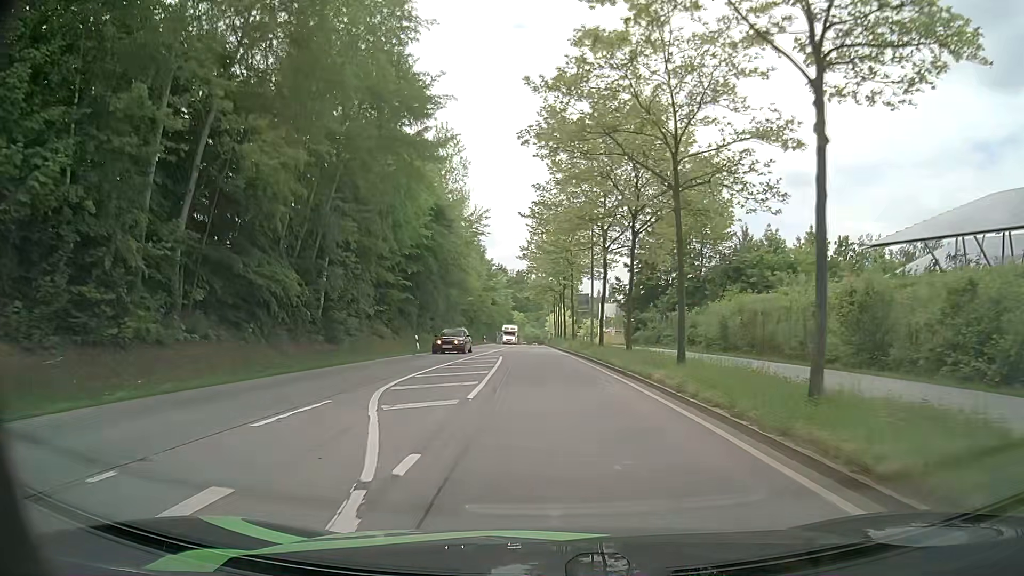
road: secondary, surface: asphalt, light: Day
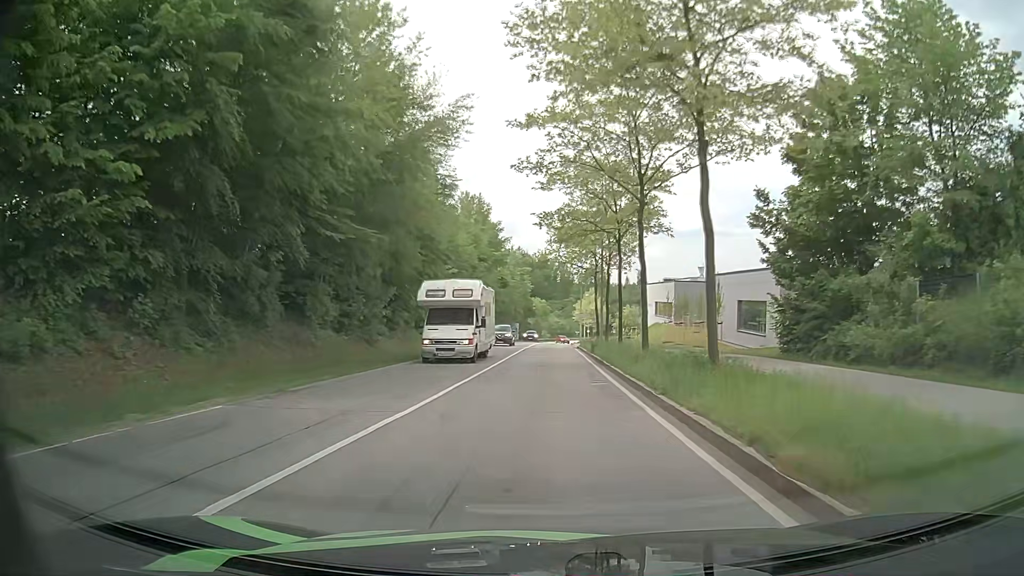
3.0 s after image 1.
(-0.5, +36.2) m; -2°
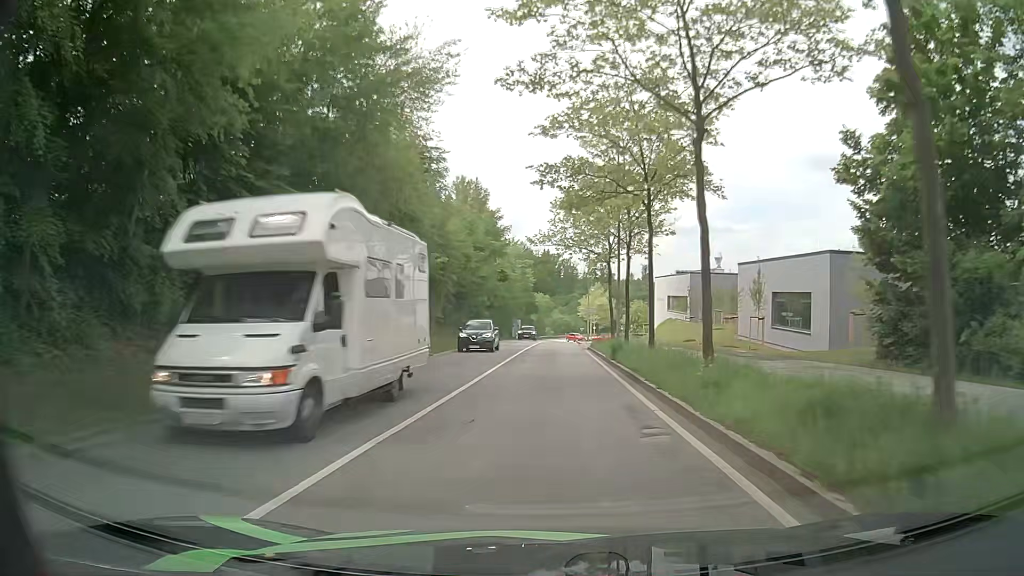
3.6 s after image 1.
(0.0, +7.6) m; -1°
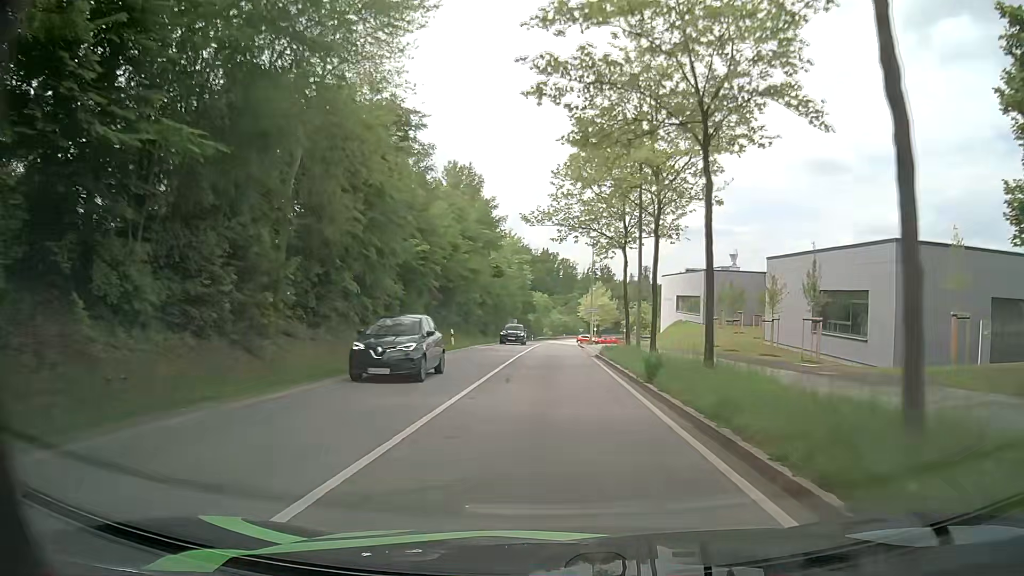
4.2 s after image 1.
(+0.1, +7.6) m; +1°
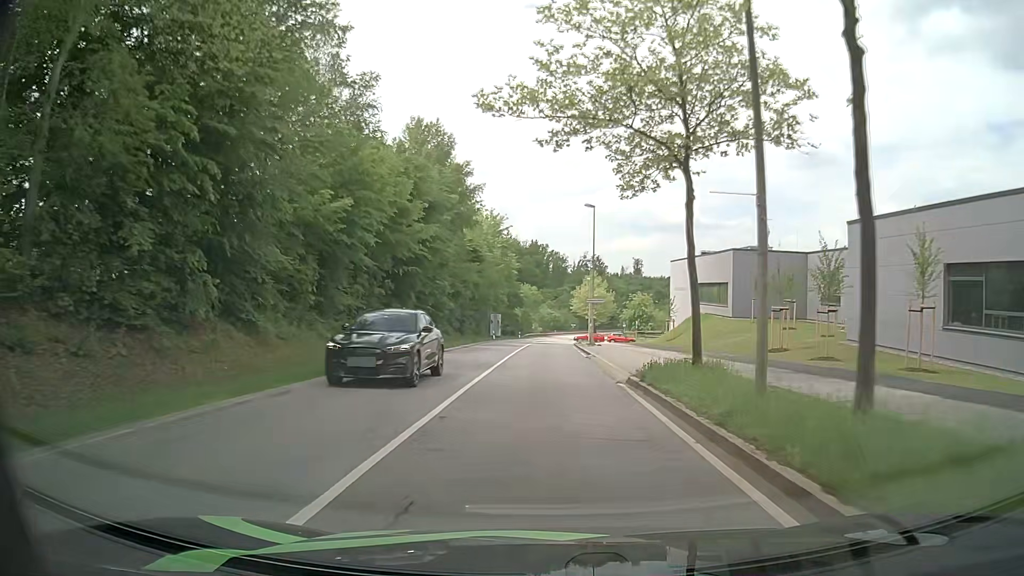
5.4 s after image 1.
(0.0, +15.0) m; 0°
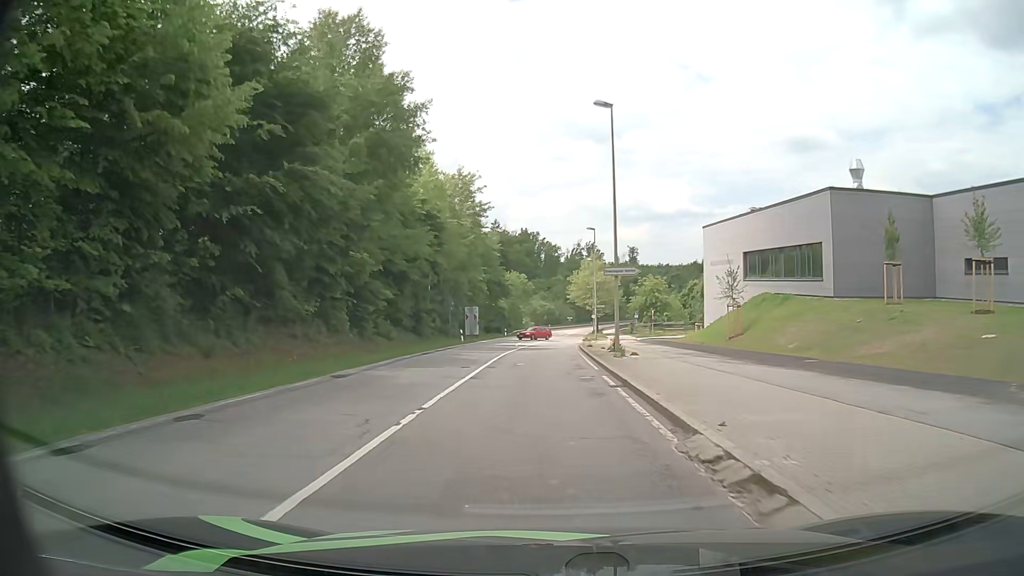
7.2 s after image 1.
(+0.3, +22.3) m; +1°
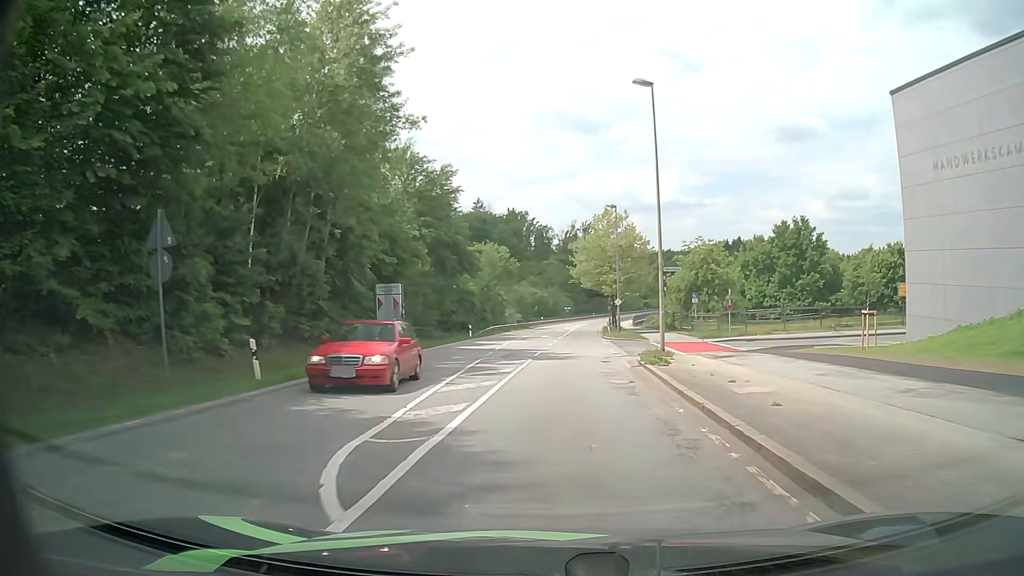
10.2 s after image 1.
(-0.1, +37.1) m; +1°
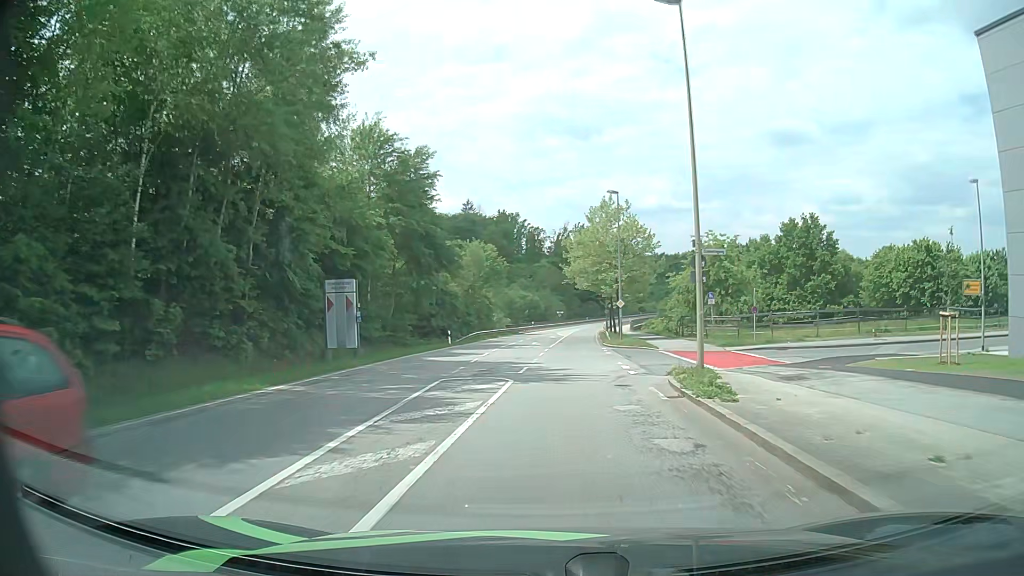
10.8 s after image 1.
(0.0, +7.5) m; +1°
(0, +10) (0, +20) (0, +30) (+1, +40) (+1, +50) (+2, +60) (+2, +70) (+3, +80) (+4, +90) (+4, +100) m
